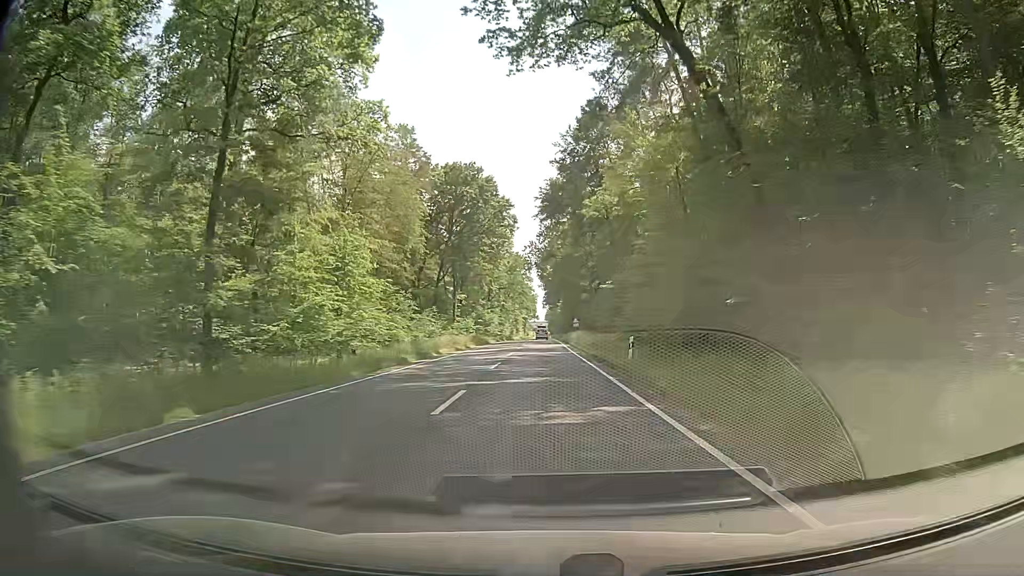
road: primary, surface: asphalt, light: Day
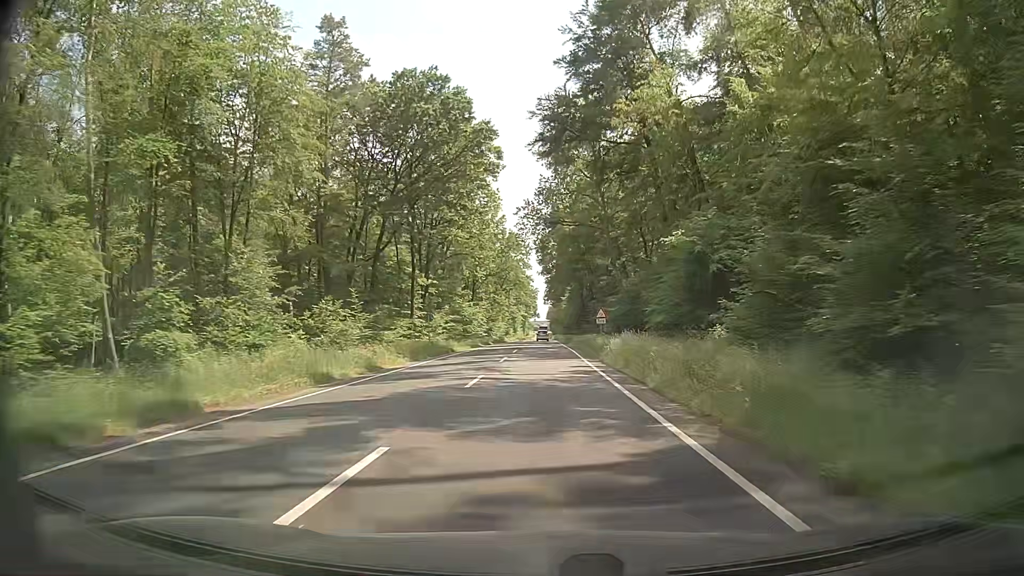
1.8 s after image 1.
(+0.3, +31.1) m; 0°
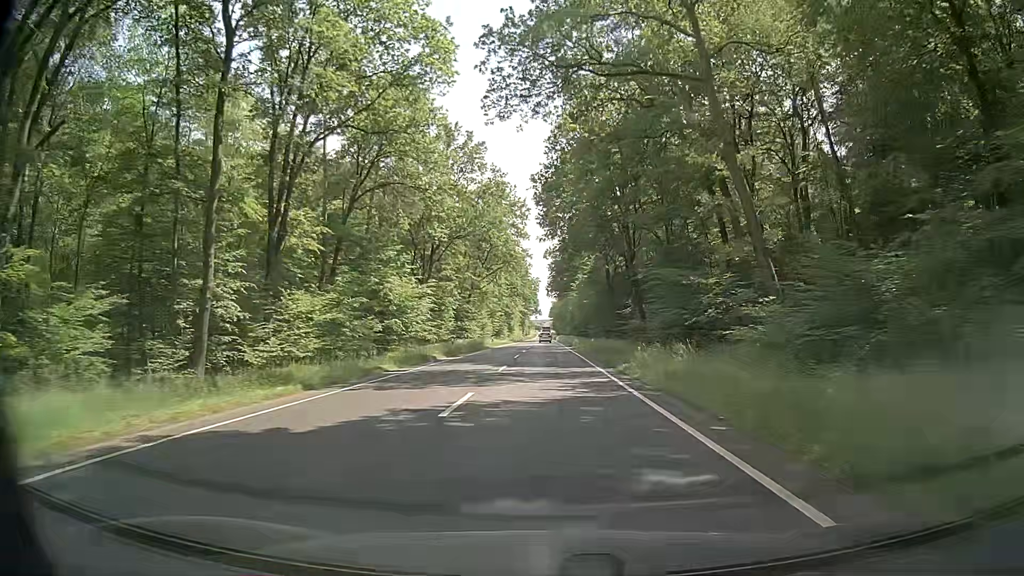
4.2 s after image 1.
(0.0, +41.3) m; -1°
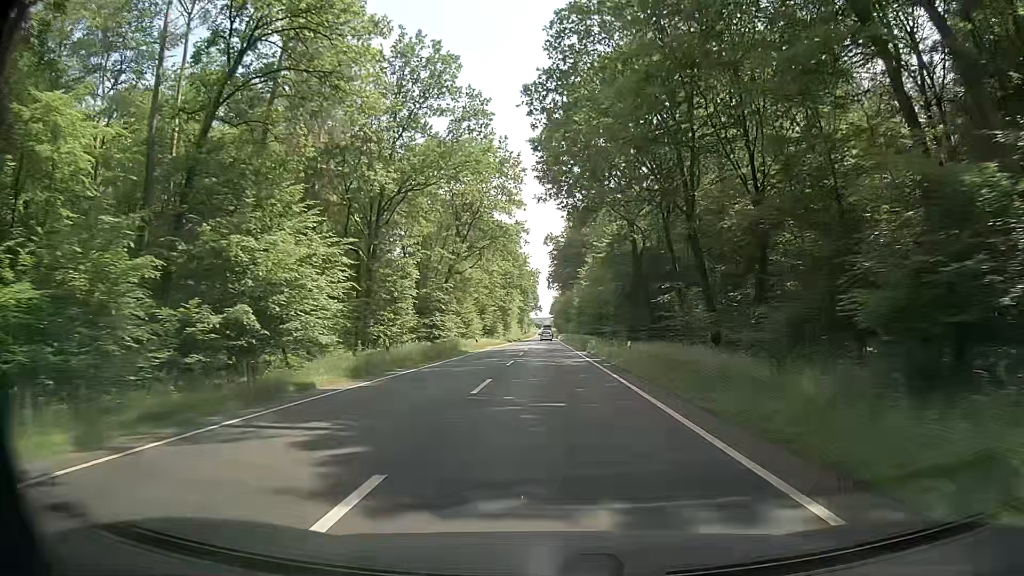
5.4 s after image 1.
(+0.5, +20.6) m; +2°
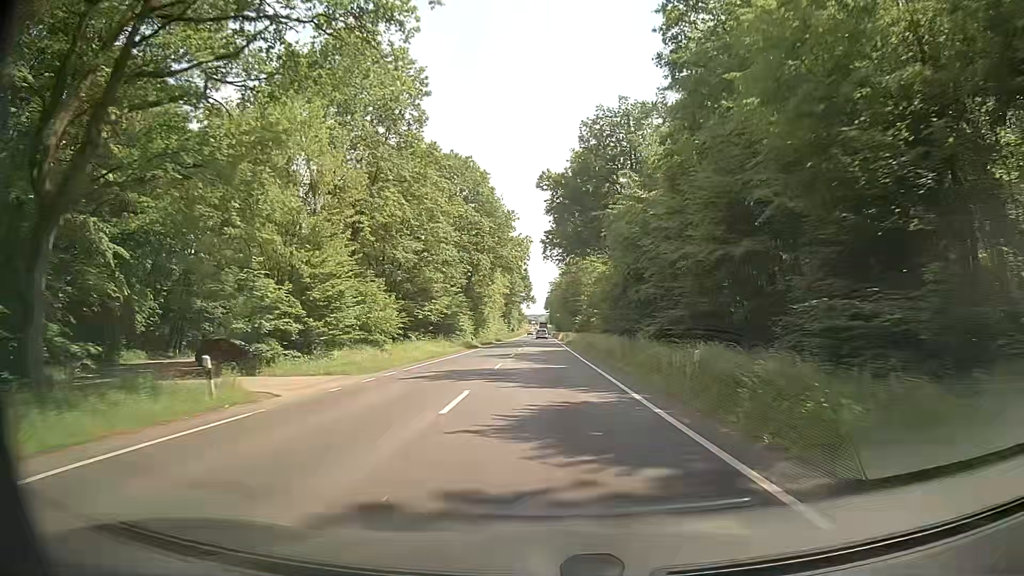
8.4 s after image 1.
(-0.2, +51.6) m; +1°
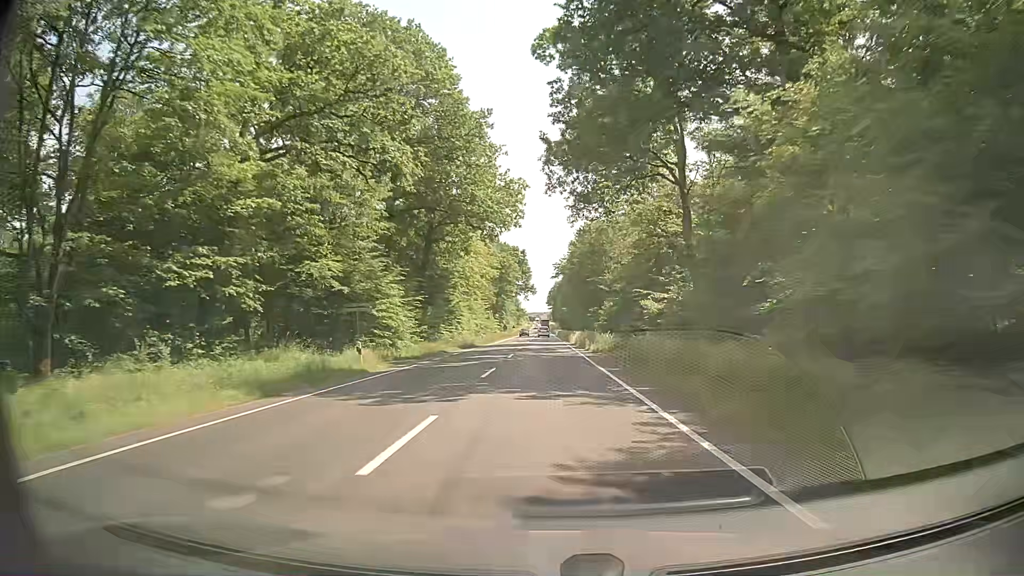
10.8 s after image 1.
(-0.6, +40.9) m; -1°
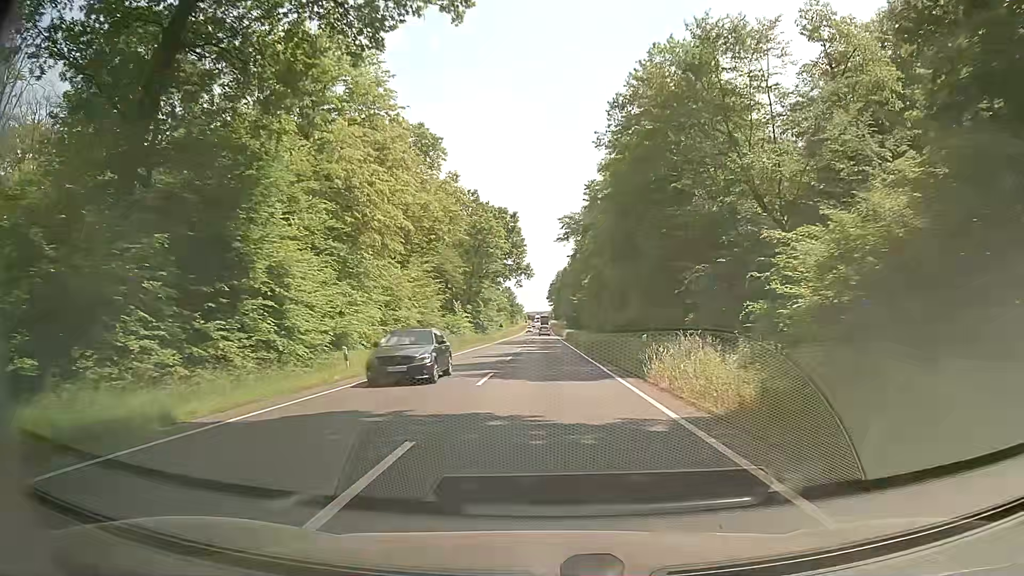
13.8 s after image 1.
(+0.4, +50.5) m; 0°
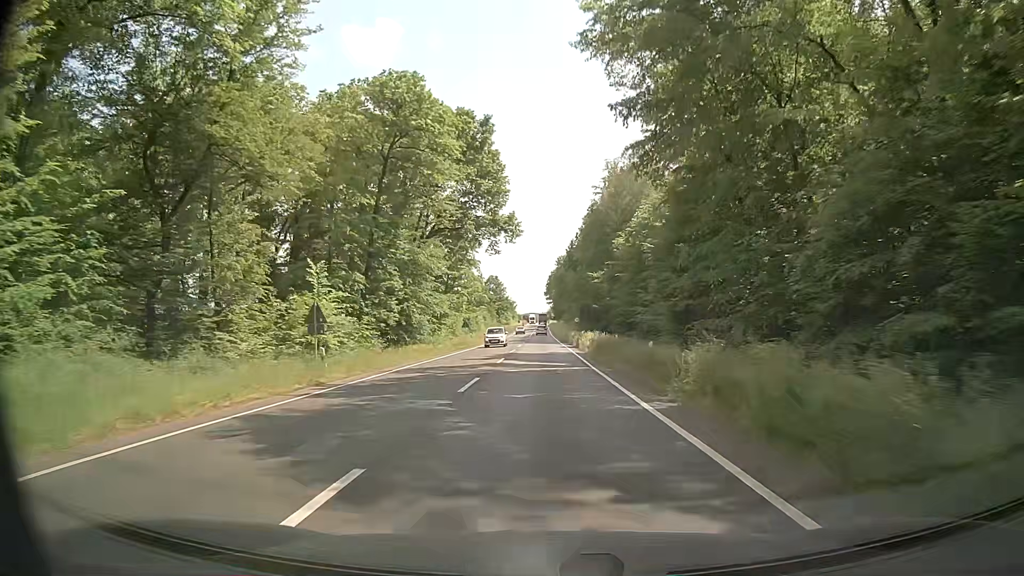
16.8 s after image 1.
(+0.1, +49.9) m; 0°
(0, +10) (0, +20) (0, +30) (0, +40) (0, +50) (0, +60) (0, +70) (0, +80) (+1, +90) (+1, +100) m
